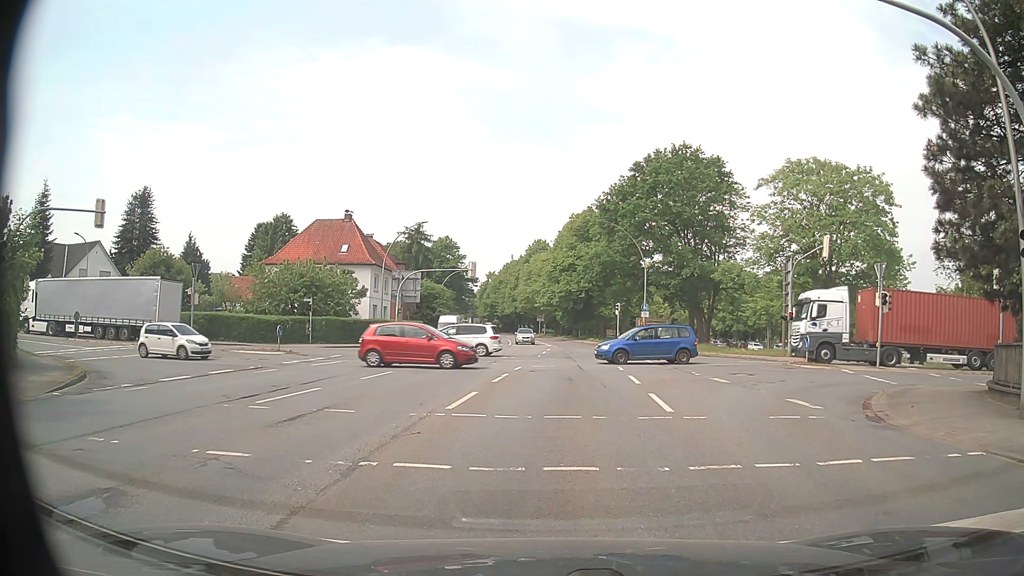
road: primary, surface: asphalt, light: Day
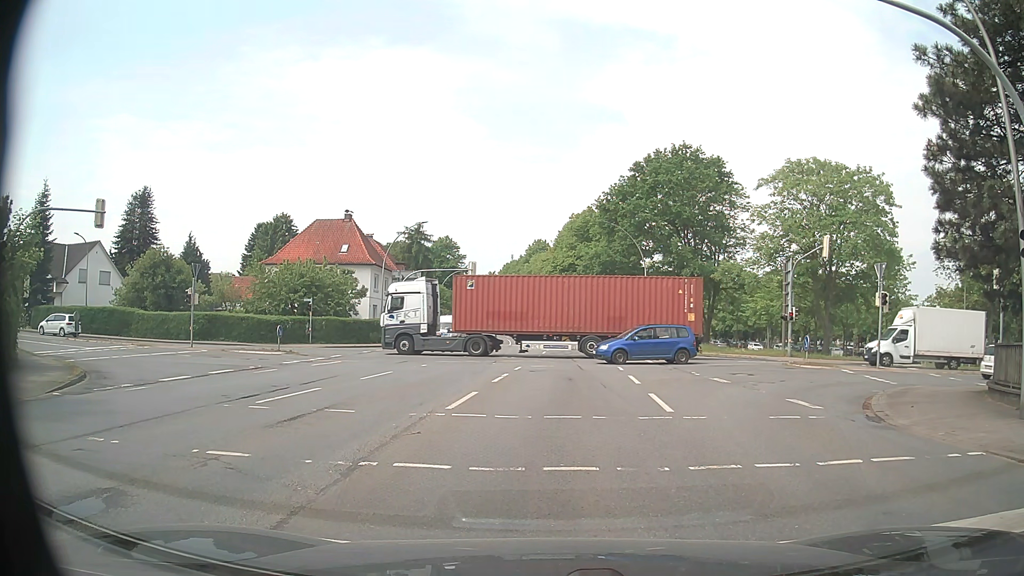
(0.0, 0.0) m; 0°
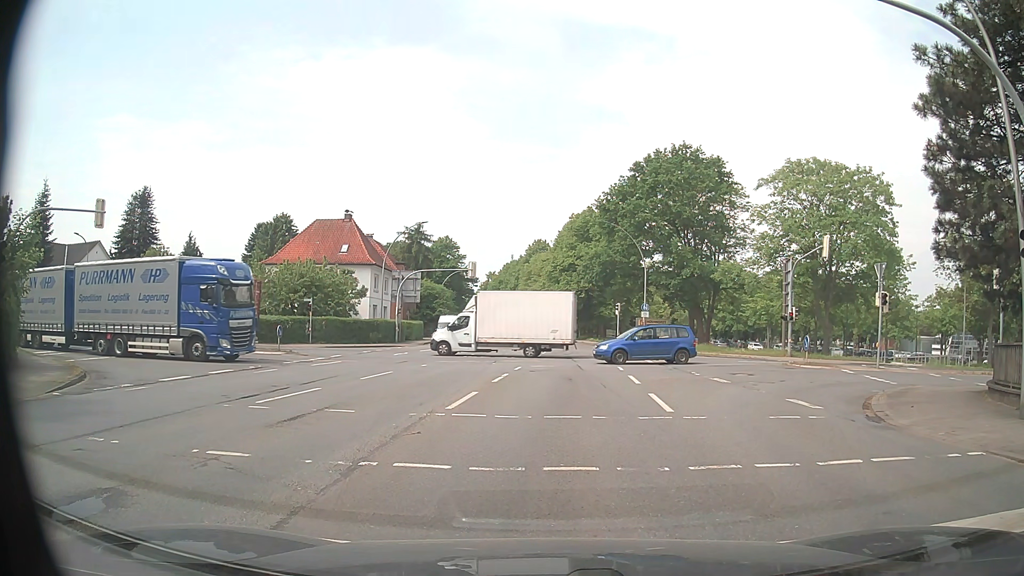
(0.0, 0.0) m; 0°
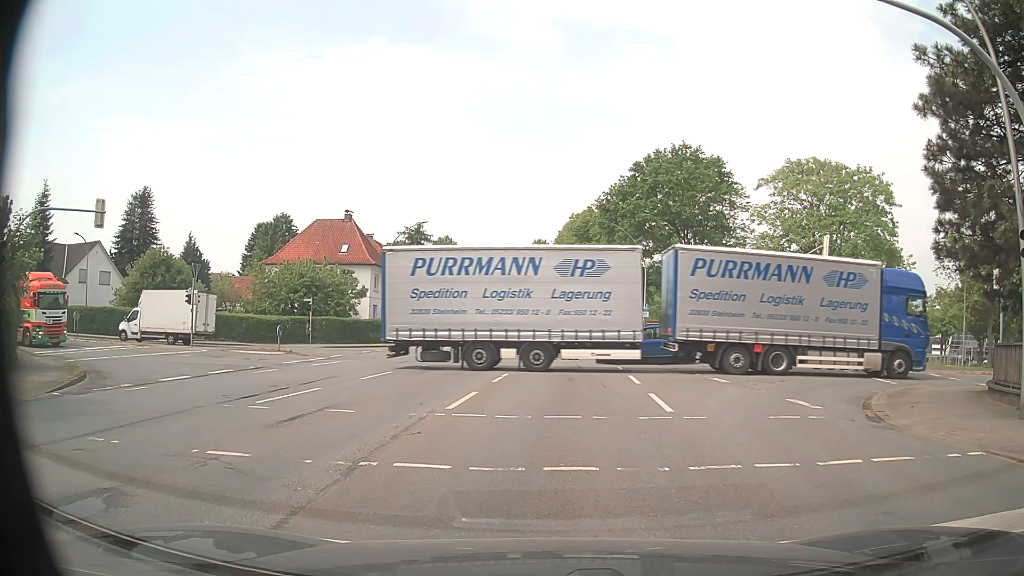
(0.0, 0.0) m; 0°
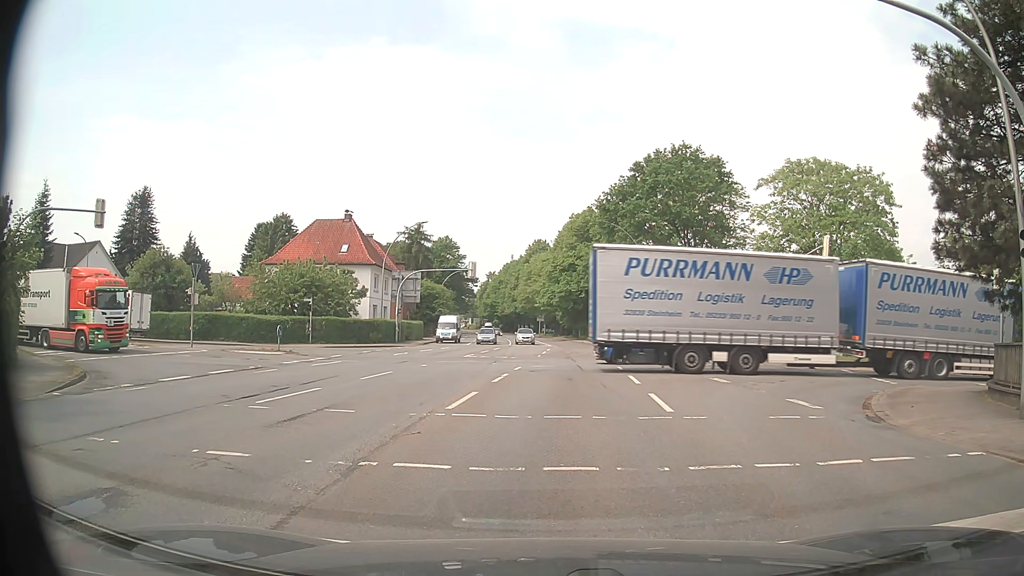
(0.0, 0.0) m; 0°
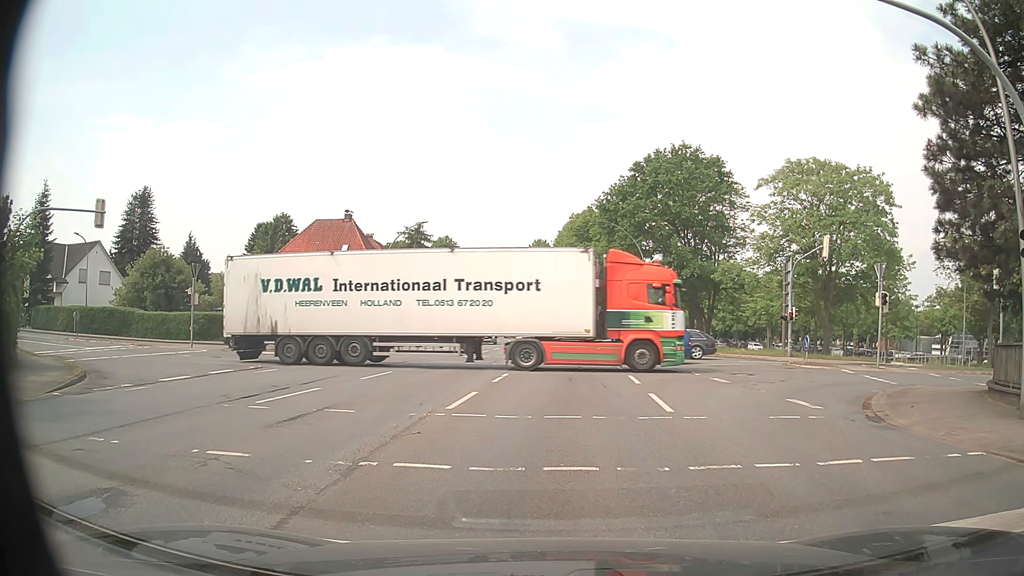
(0.0, 0.0) m; 0°
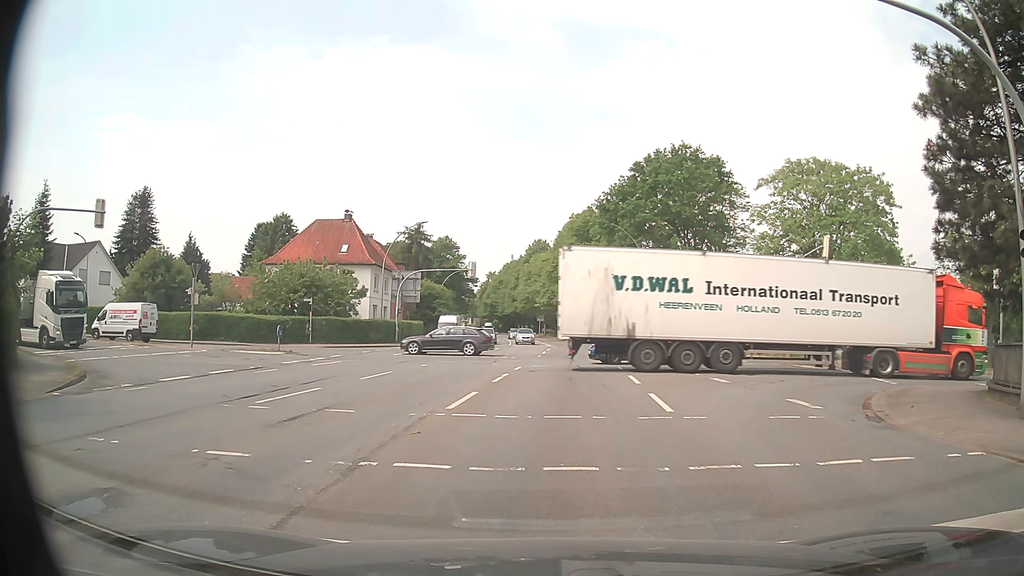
(0.0, 0.0) m; 0°
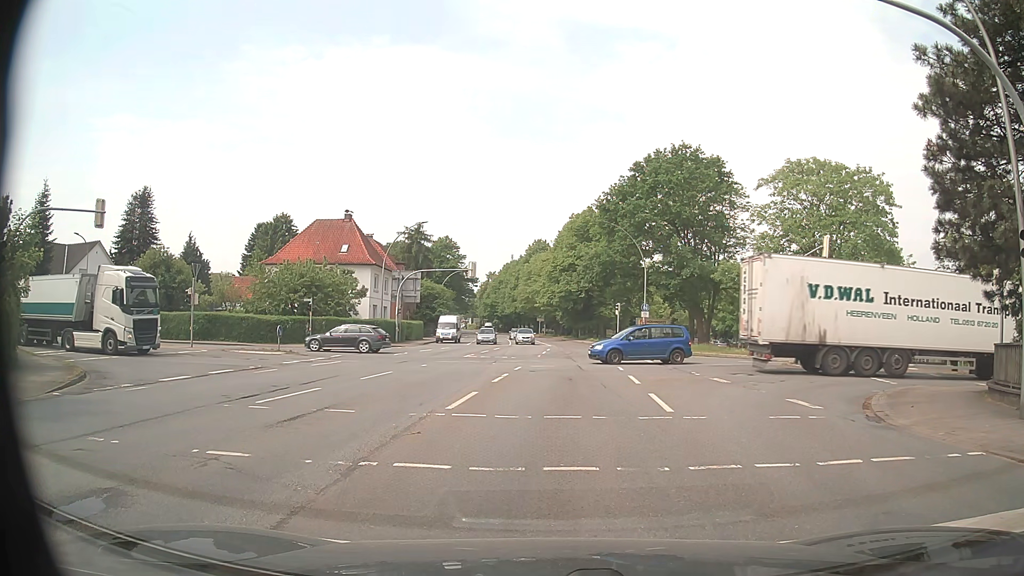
(0.0, 0.0) m; 0°
(0, +10) (0, +20) (+1, +30) (+1, +40) (+1, +50) (0, +60) (0, +70) (-1, +80) (-2, +90) (-4, +100) m
